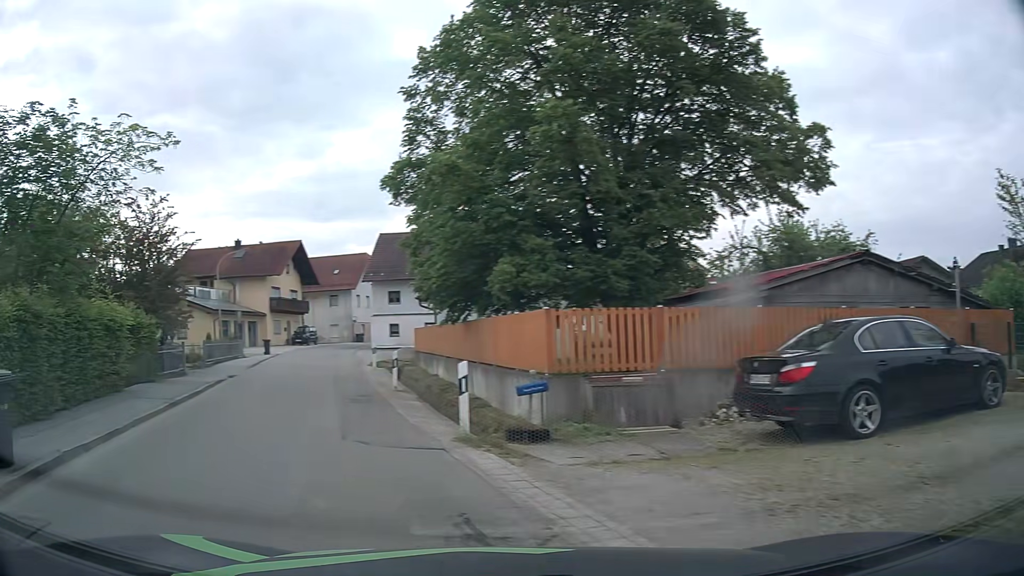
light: Day
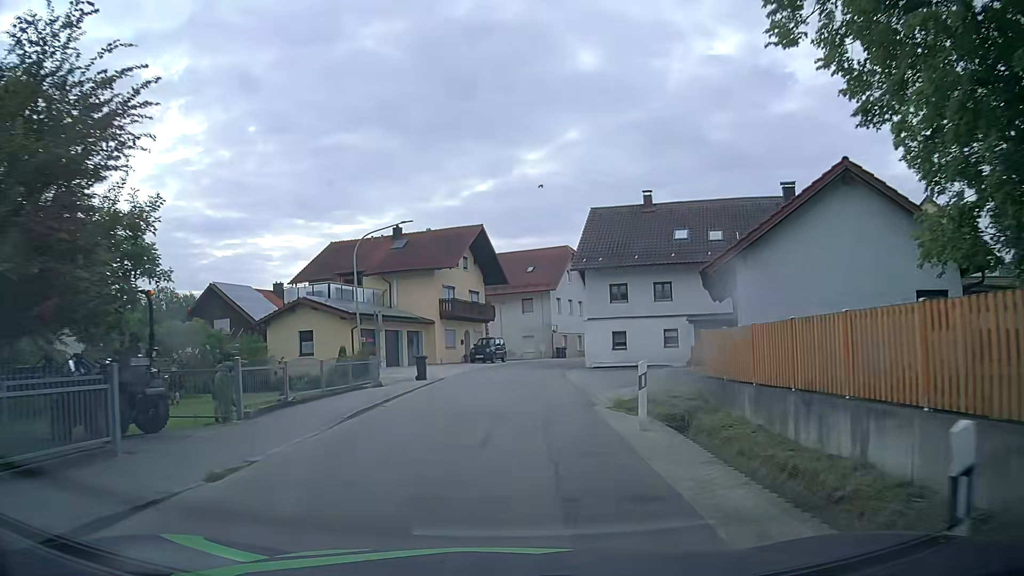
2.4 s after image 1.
(-3.8, +15.7) m; -15°
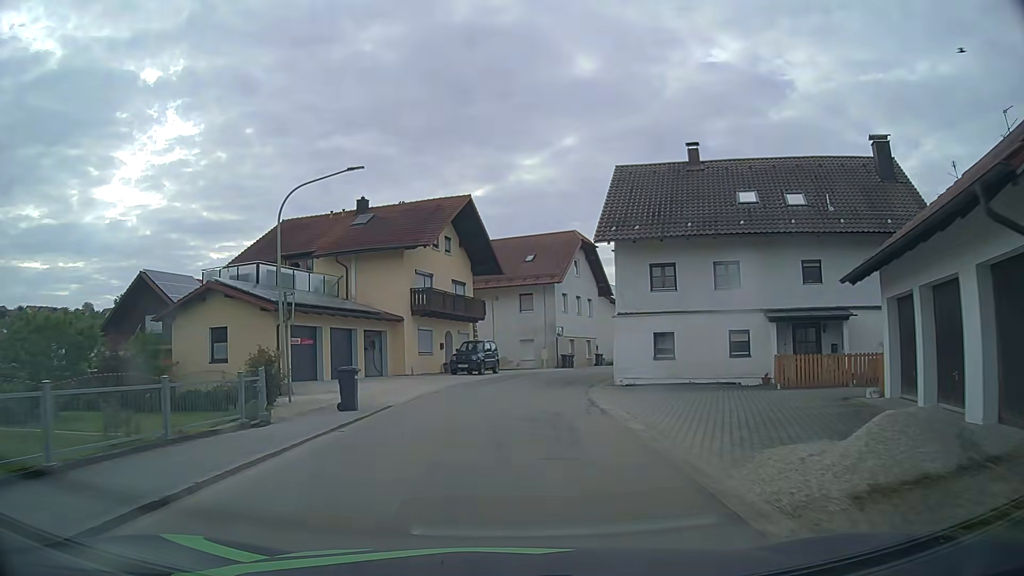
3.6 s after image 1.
(+0.1, +11.1) m; 0°
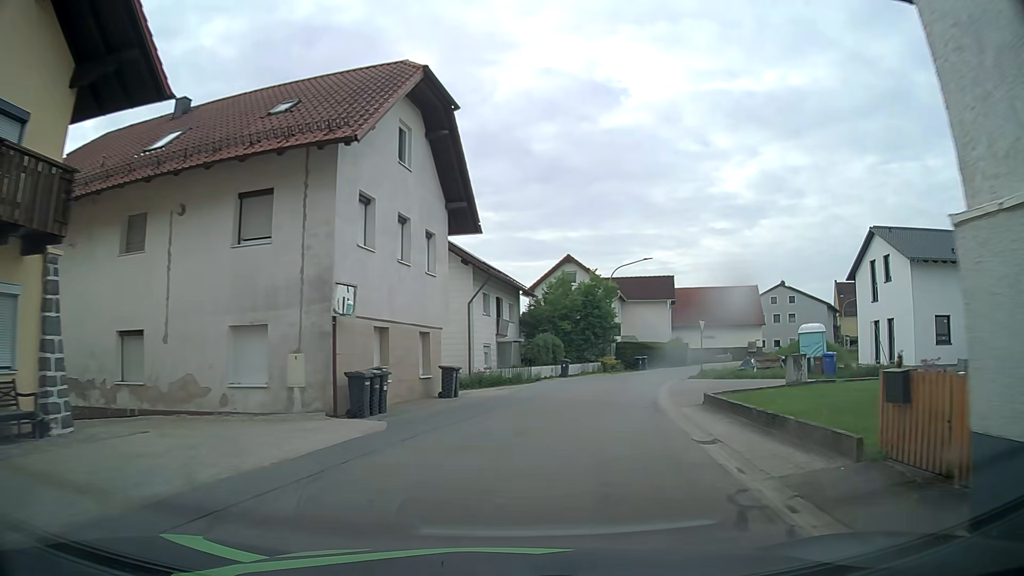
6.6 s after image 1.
(+2.7, +30.3) m; +16°
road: tertiary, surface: asphalt
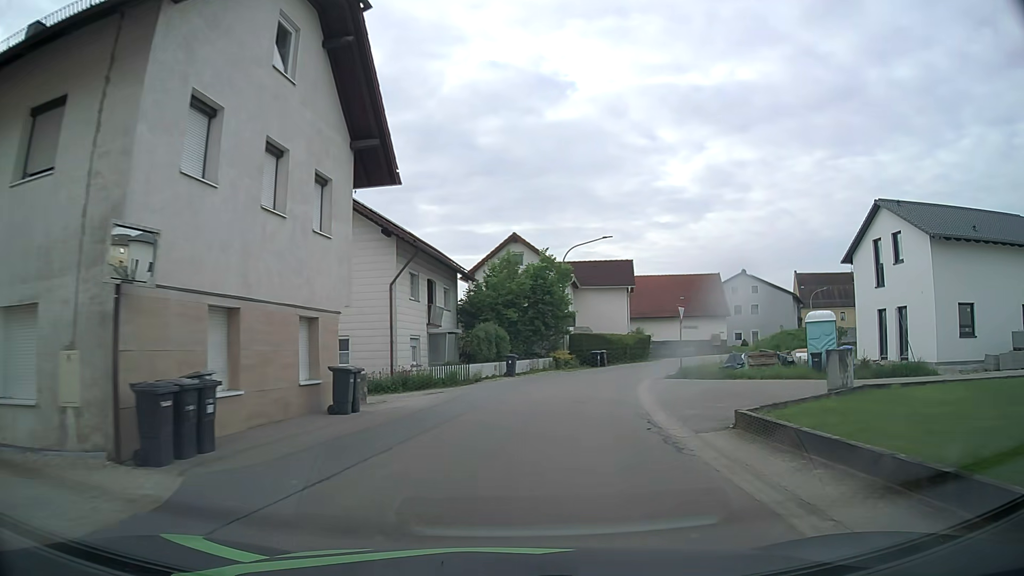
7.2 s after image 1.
(+0.3, +6.4) m; +5°
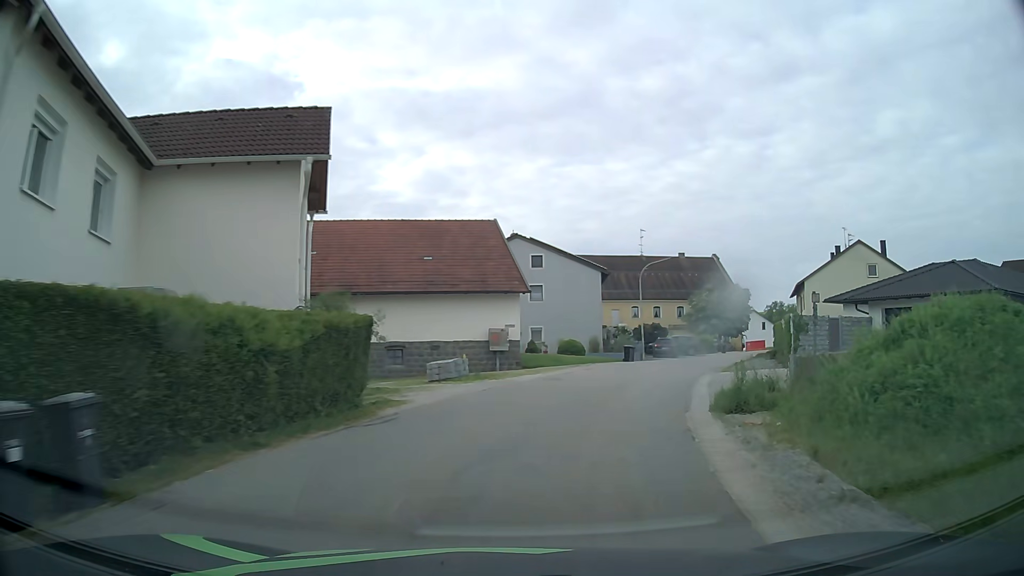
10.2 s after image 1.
(+6.0, +33.3) m; +24°
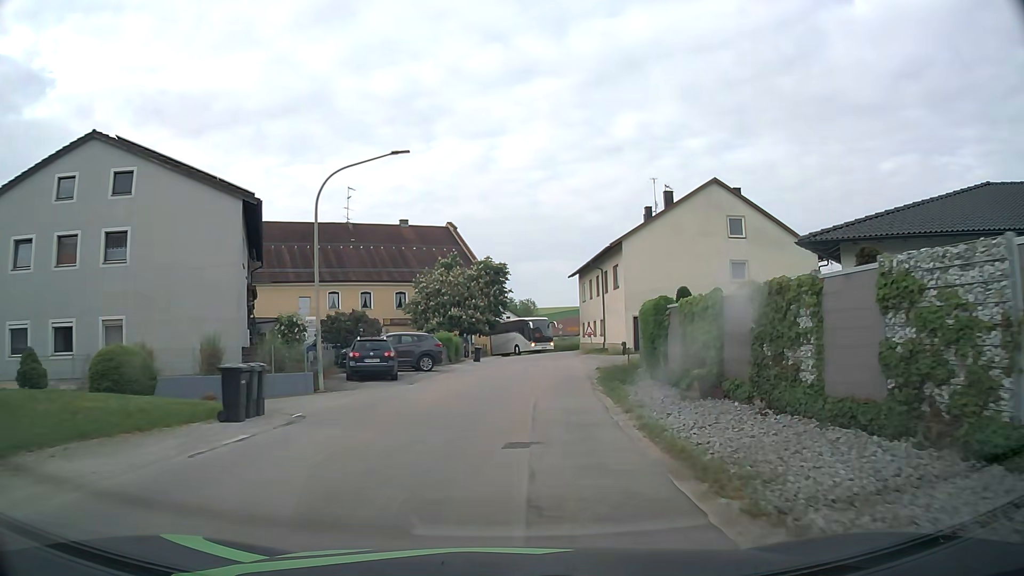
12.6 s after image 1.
(+6.3, +26.9) m; +25°
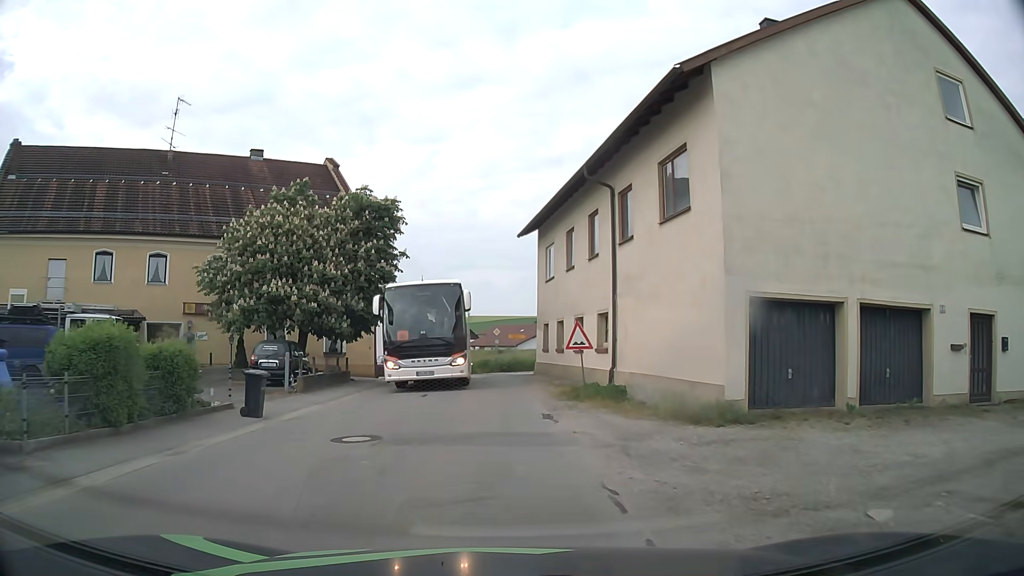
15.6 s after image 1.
(+1.5, +26.9) m; +5°
(0, +10) (0, +20) (-1, +30) (-3, +40) (-7, +49) (-14, +56) (-22, +63) (-29, +69) (-36, +76) (-43, +84) m
